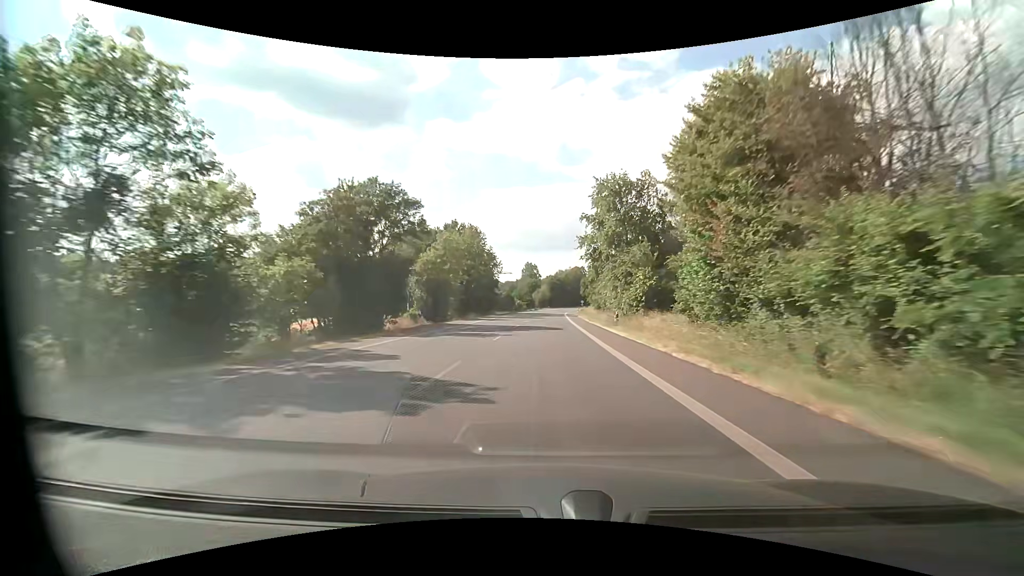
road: primary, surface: asphalt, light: Day
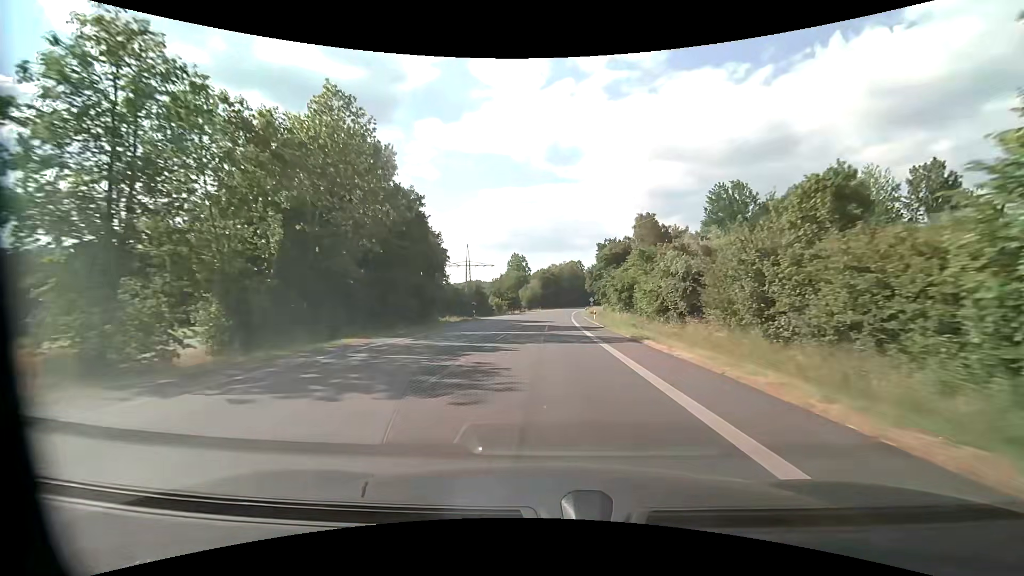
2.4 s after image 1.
(+0.1, +46.5) m; 0°
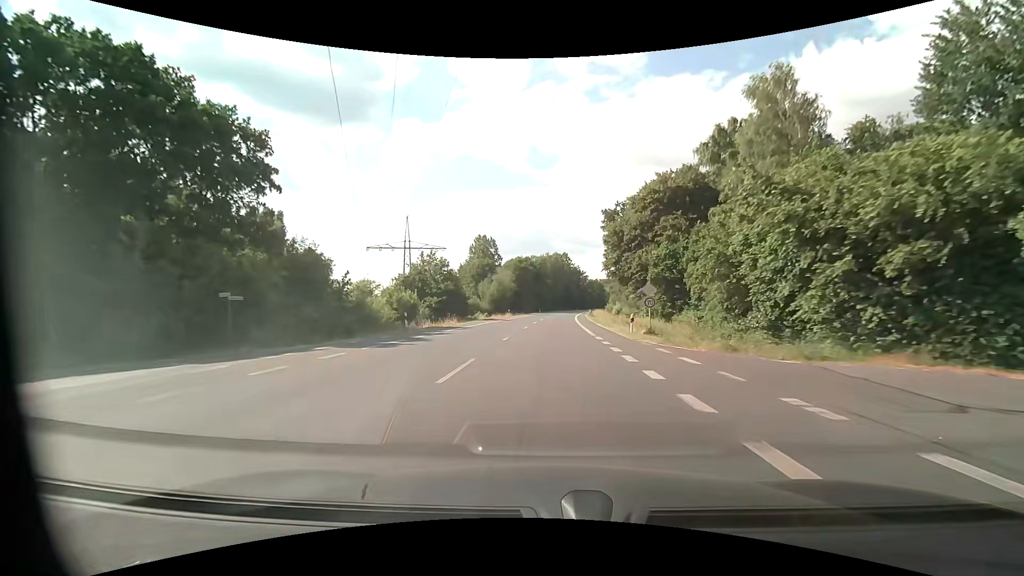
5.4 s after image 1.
(+1.2, +58.2) m; +3°
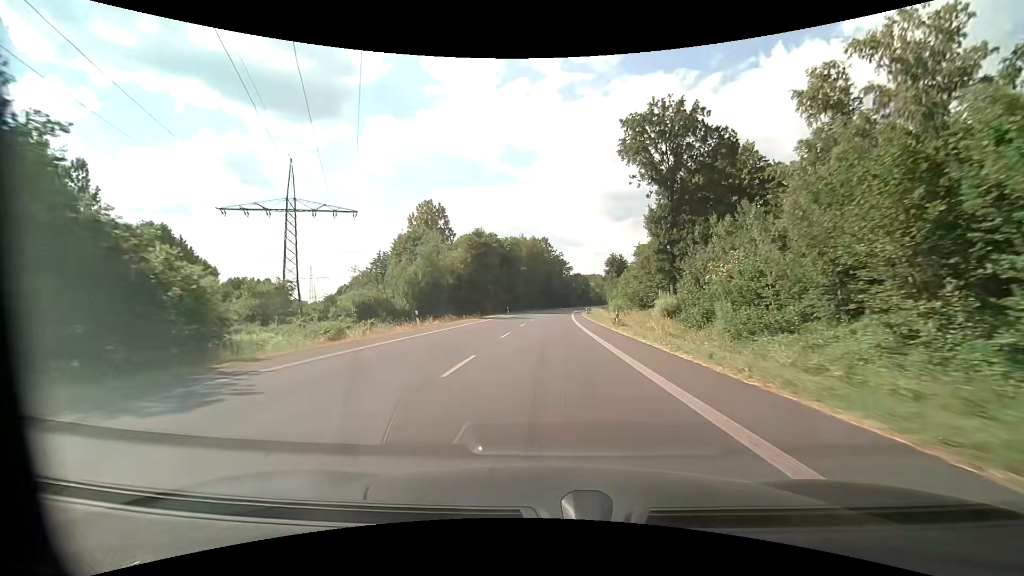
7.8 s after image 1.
(+1.0, +46.6) m; +2°
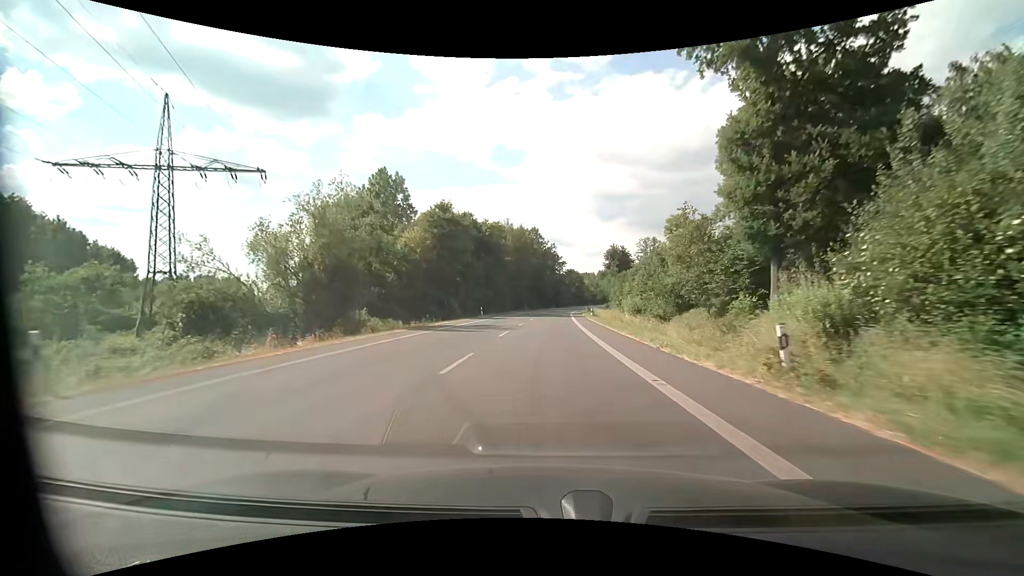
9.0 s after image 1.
(+0.2, +23.3) m; +1°
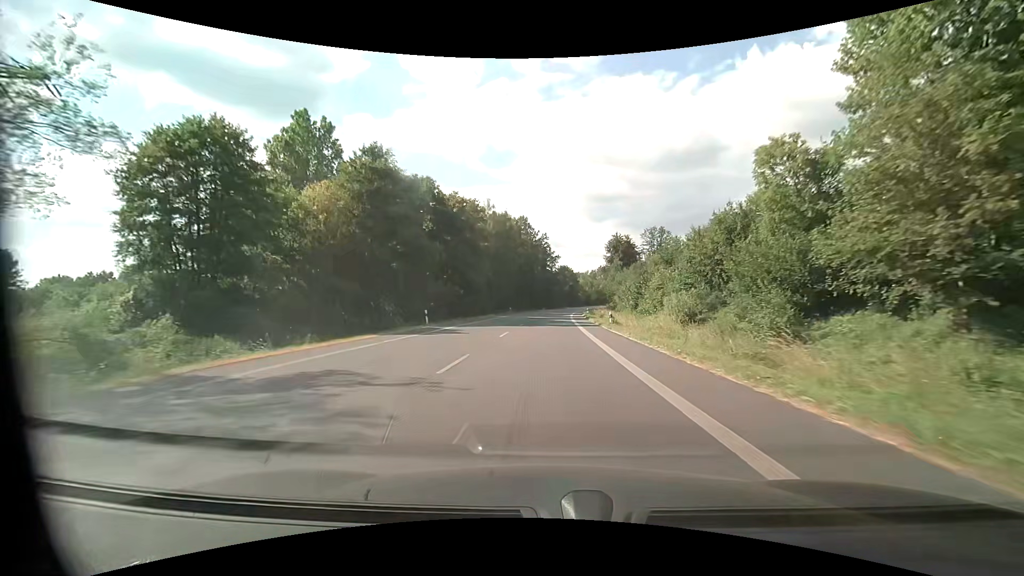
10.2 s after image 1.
(+0.2, +23.2) m; +1°
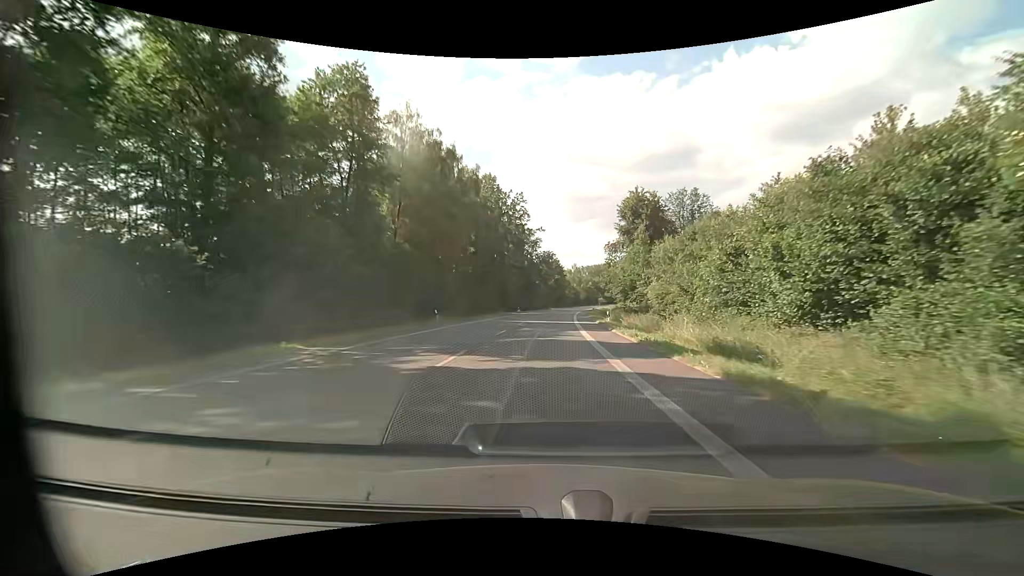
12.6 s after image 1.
(+1.0, +46.4) m; +2°
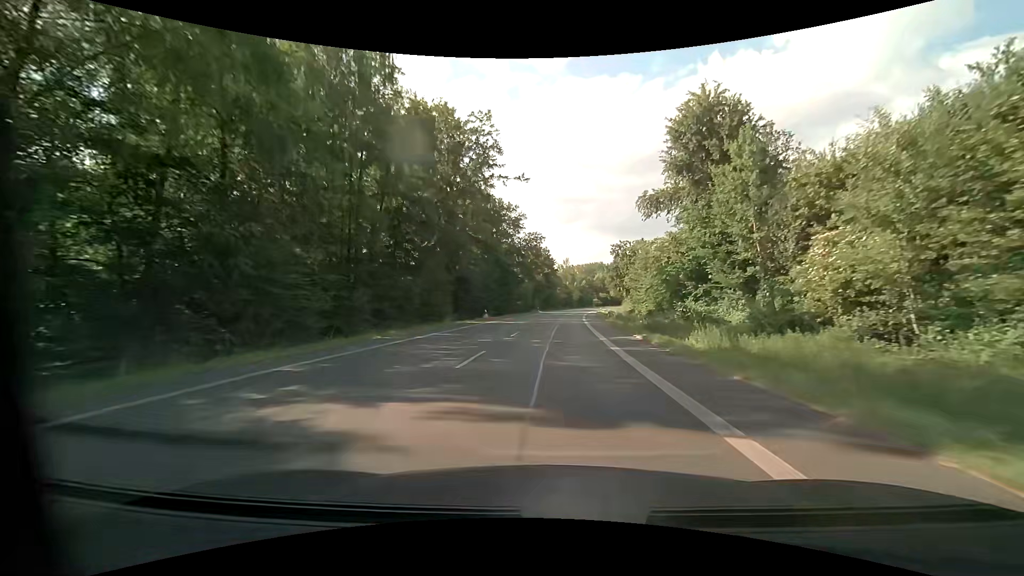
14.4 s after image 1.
(+0.4, +34.8) m; +1°
(0, +10) (0, +20) (+1, +30) (+1, +40) (+2, +50) (+2, +60) (+3, +70) (+4, +80) (+5, +90) (+6, +100) m
